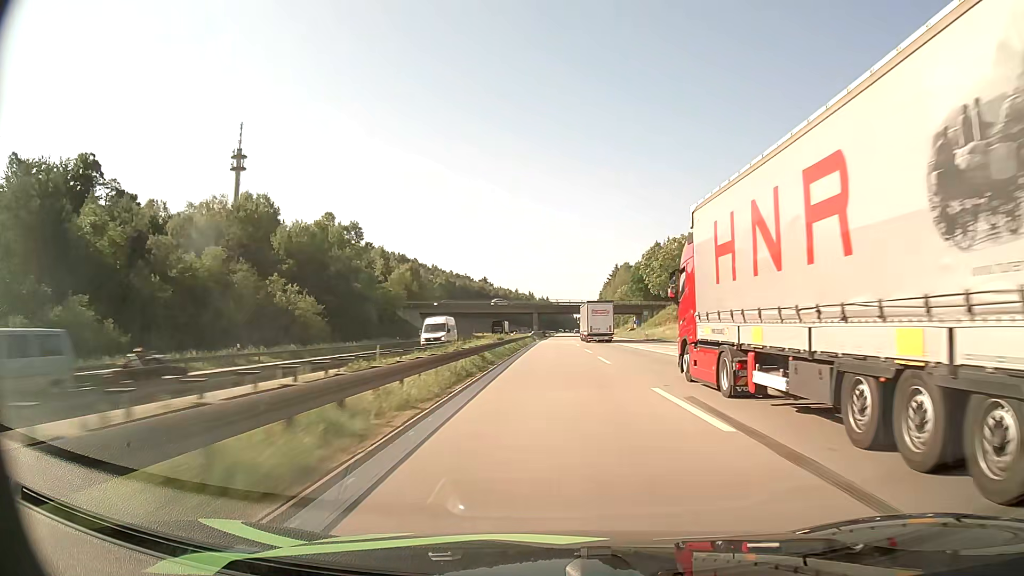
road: motorway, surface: asphalt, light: Day
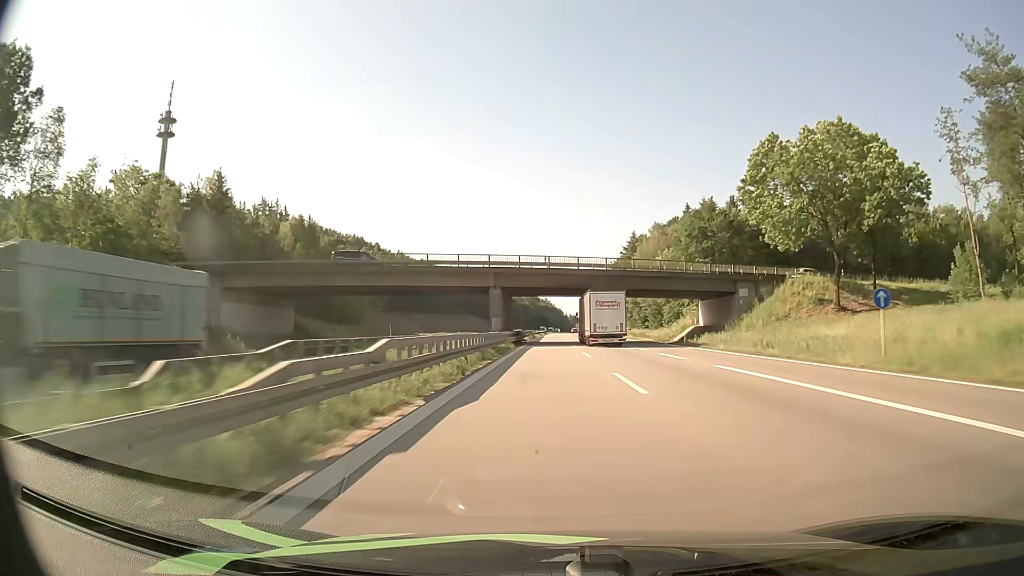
(+0.8, +77.5) m; +1°
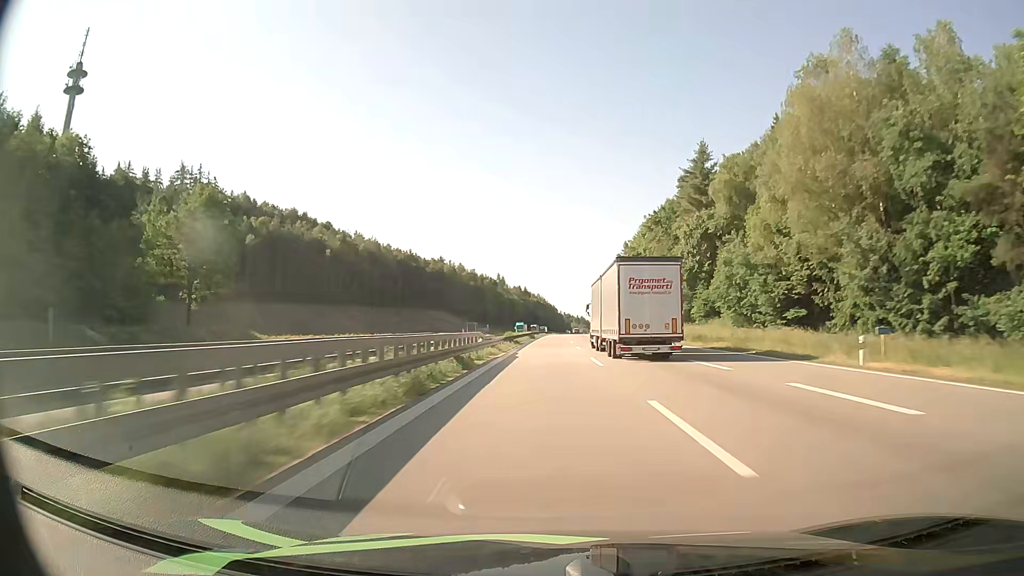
(+0.5, +79.9) m; 0°
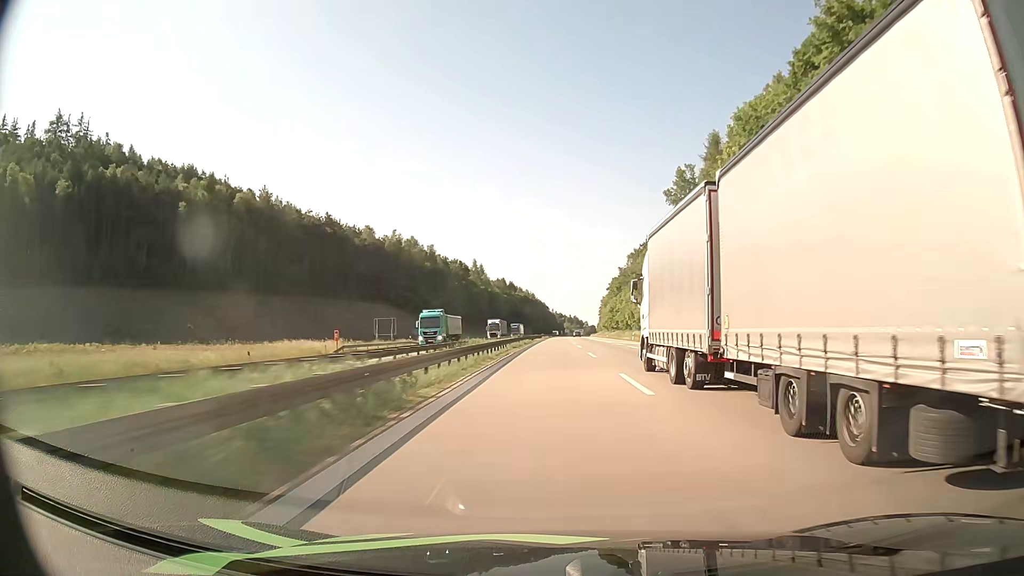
(+0.7, +82.2) m; +1°
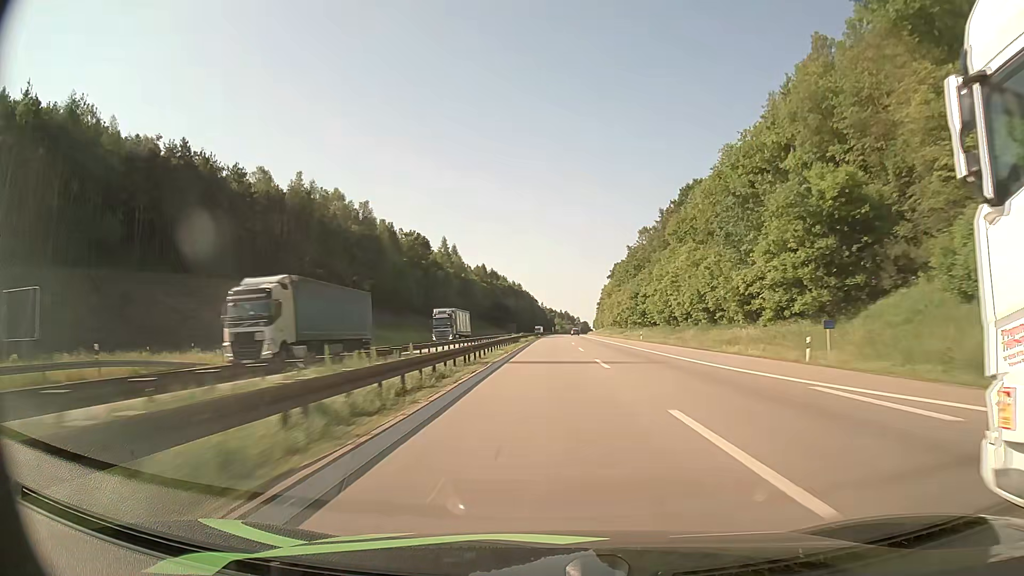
(+0.6, +62.9) m; +1°
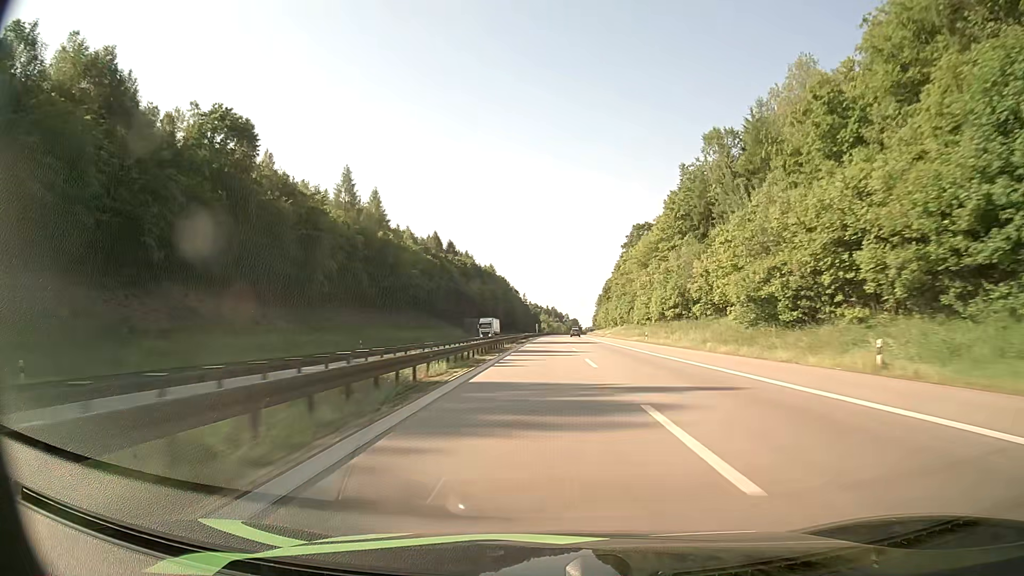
(+1.0, +107.3) m; +1°
